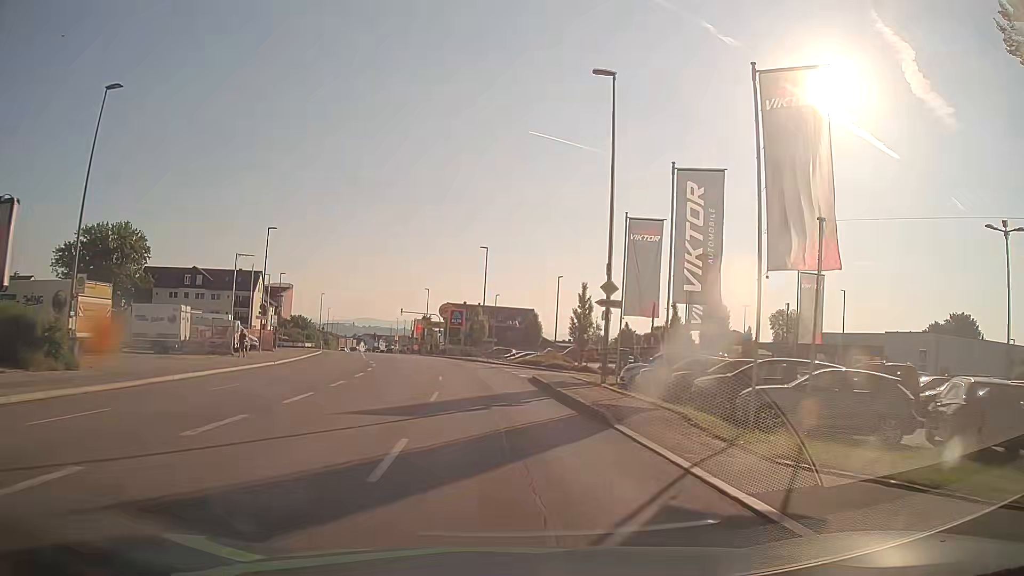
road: tertiary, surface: asphalt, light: Day
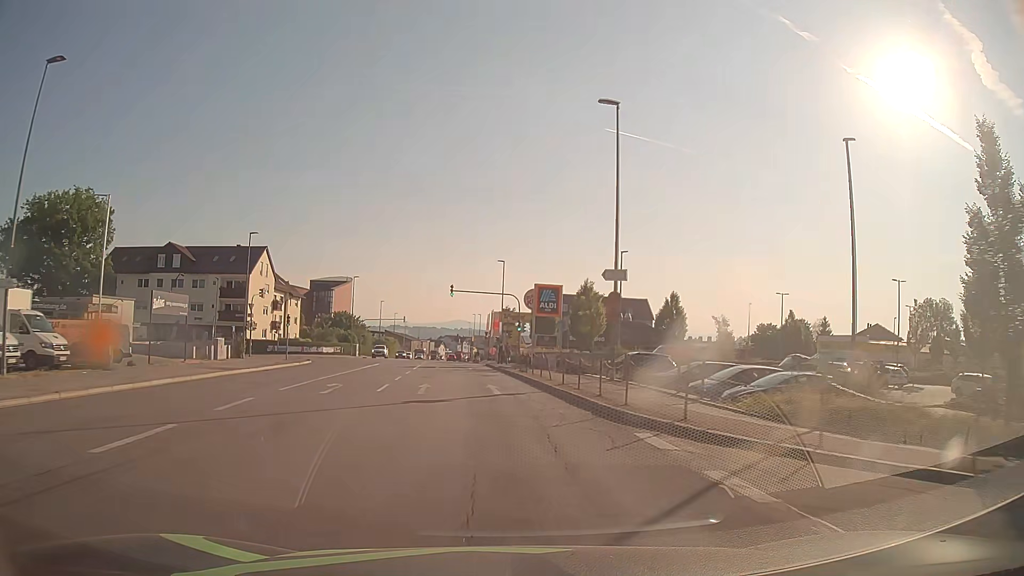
(-2.3, +38.1) m; -8°
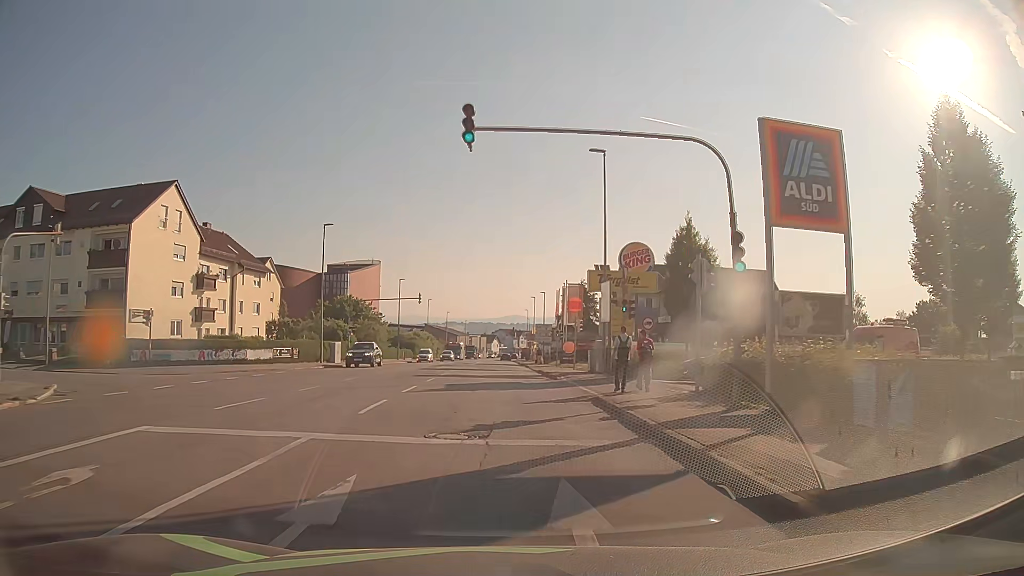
(-2.2, +38.4) m; -4°
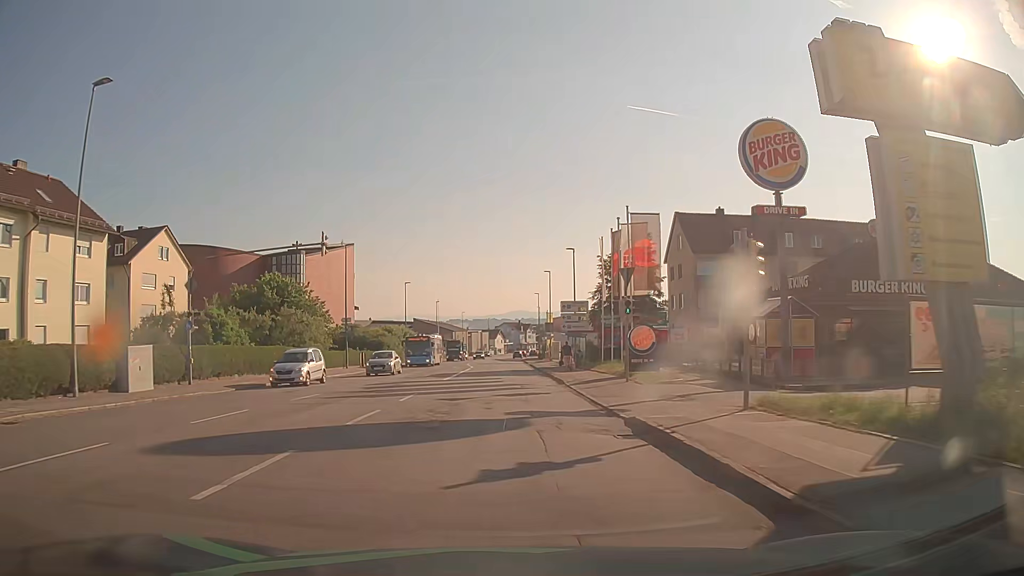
(-0.3, +30.9) m; -2°
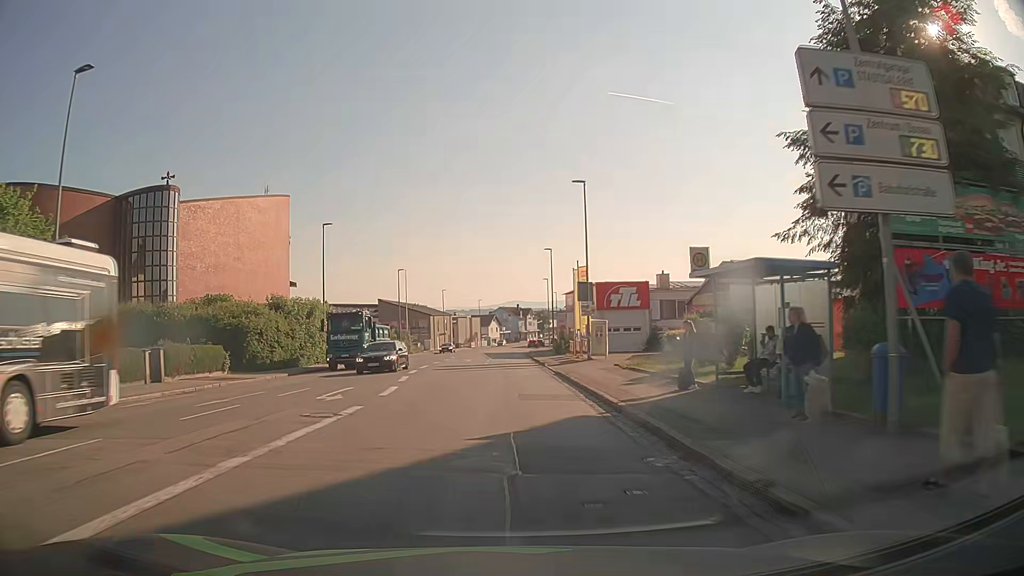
(+1.0, +38.7) m; +1°
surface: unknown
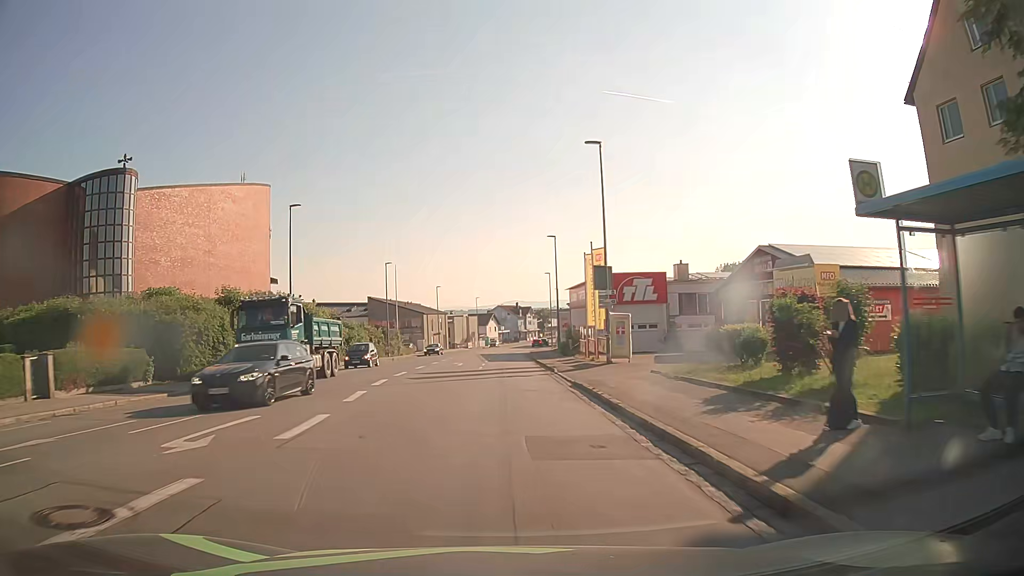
(0.0, +7.7) m; 0°
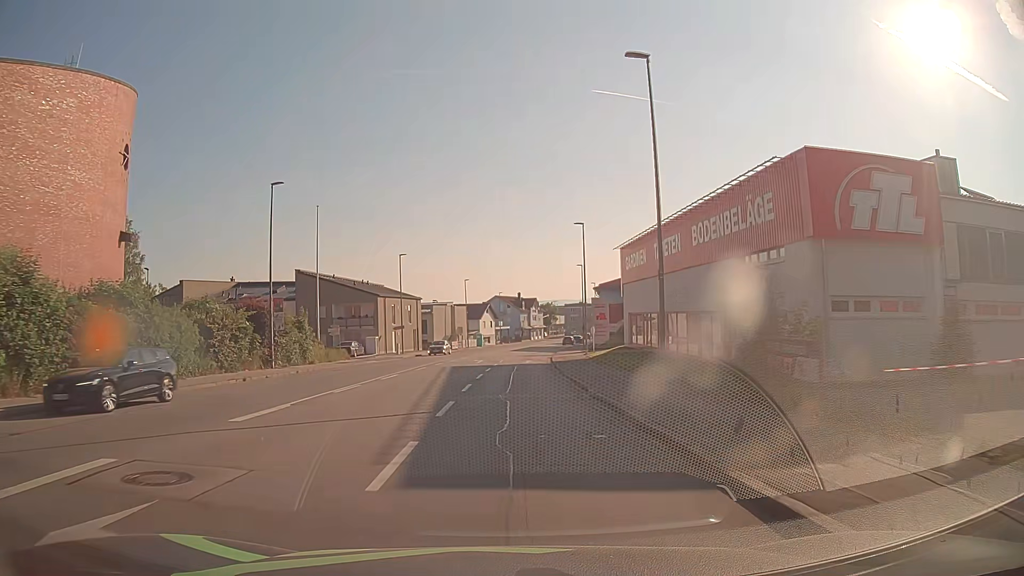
(-0.3, +38.3) m; 0°
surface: asphalt
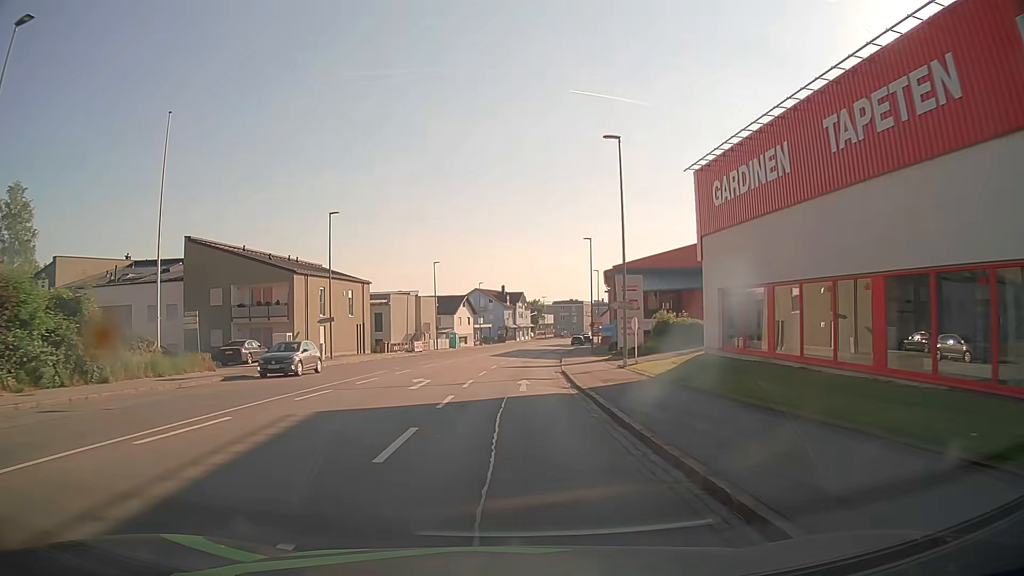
(+0.2, +23.0) m; +1°
(0, +10) (0, +20) (0, +30) (+1, +40) (+2, +50) (+3, +60) (+4, +70) (+6, +80) (+7, +90) (+9, +99) m
